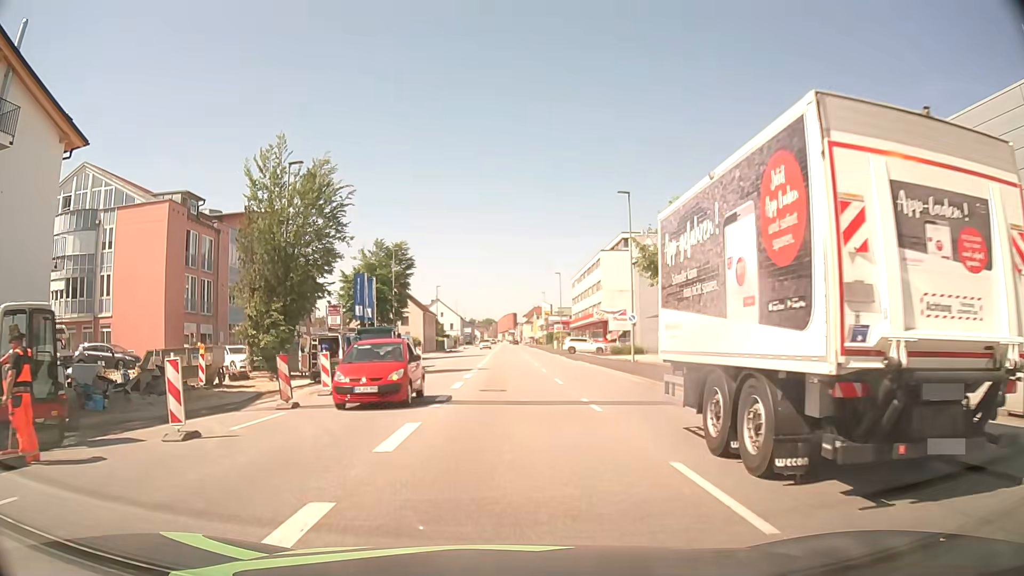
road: tertiary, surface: asphalt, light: Day
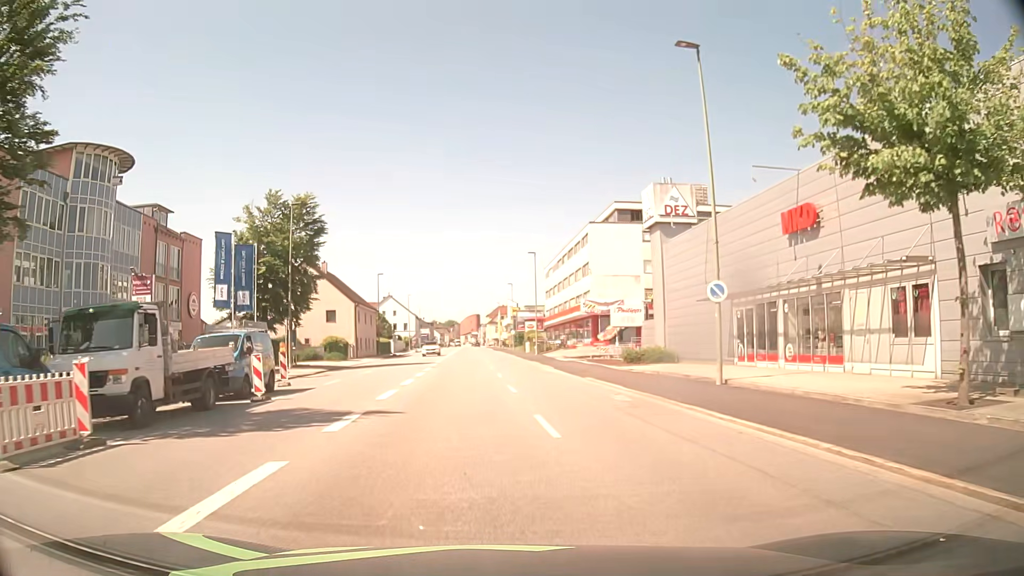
(+0.3, +22.3) m; +3°
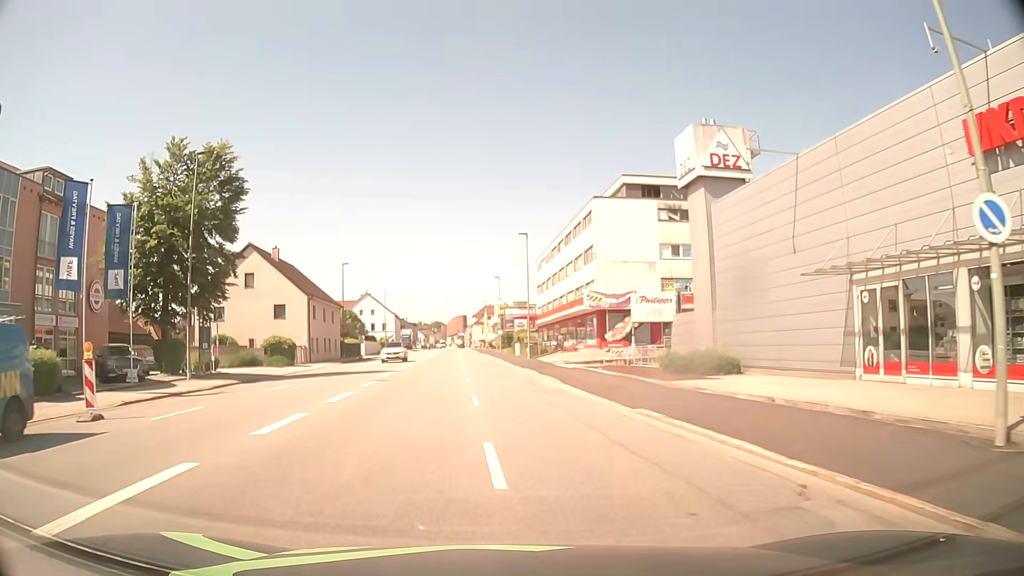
(+0.1, +12.7) m; +1°
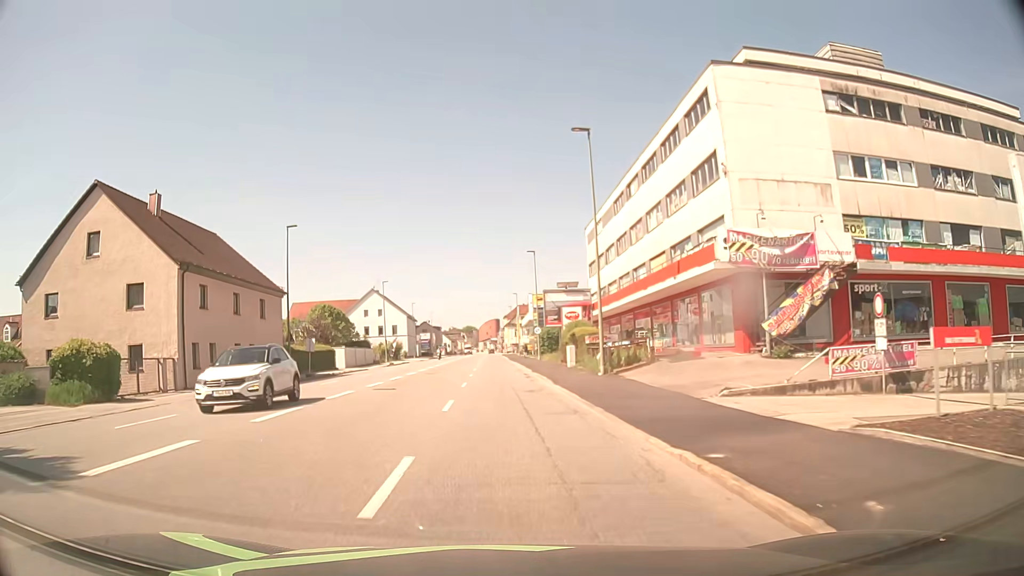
(-0.7, +28.1) m; -3°
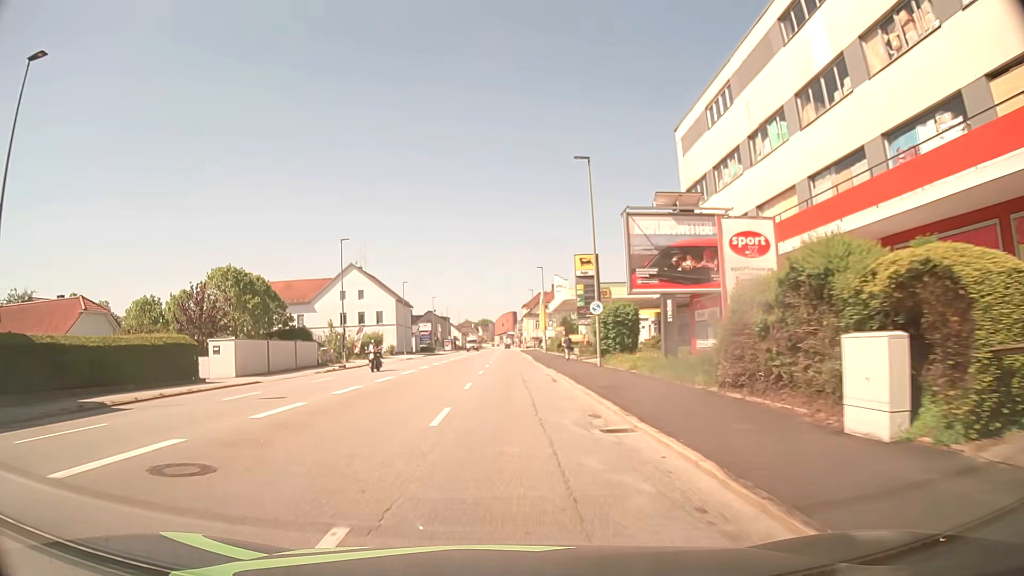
(-0.7, +30.8) m; -2°
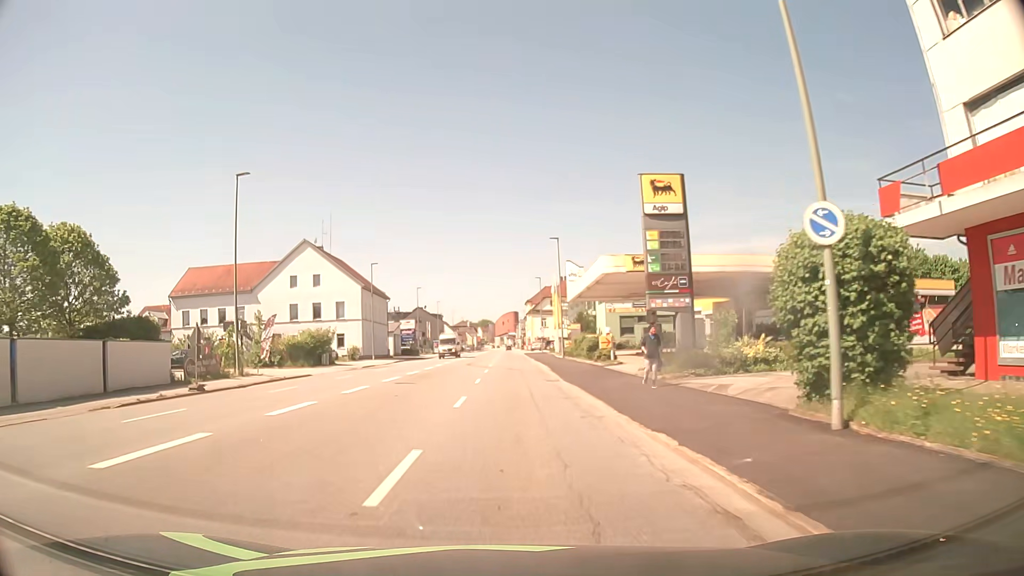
(+0.1, +23.4) m; 0°
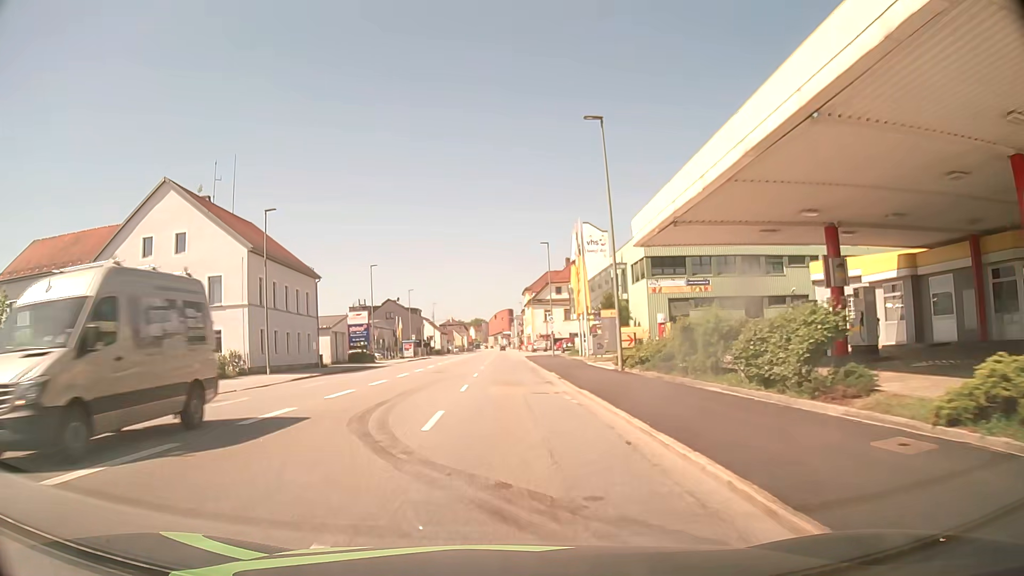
(+0.2, +31.1) m; 0°
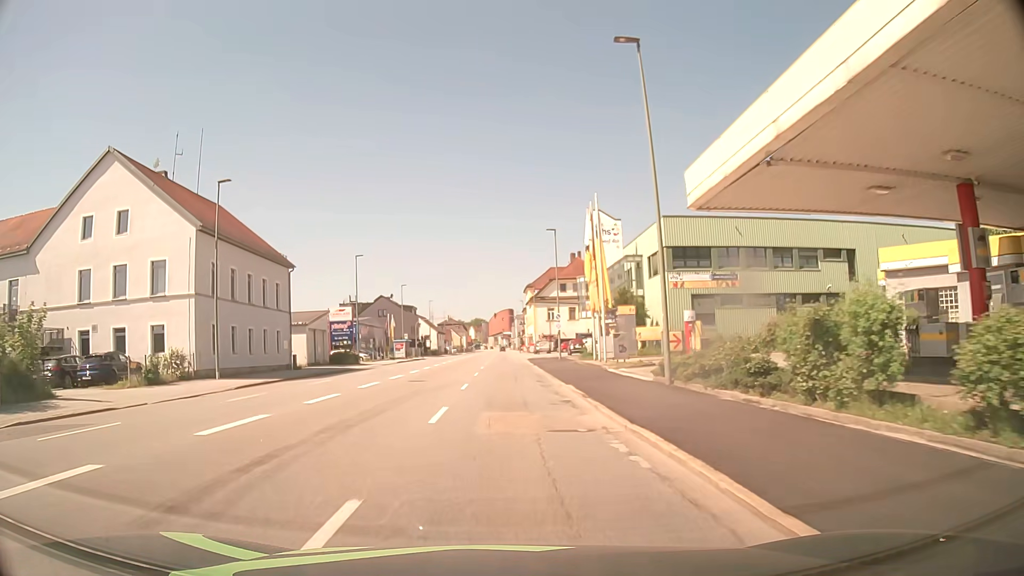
(0.0, +7.7) m; 0°
(0, +10) (0, +20) (0, +30) (0, +40) (0, +50) (0, +60) (0, +70) (0, +80) (0, +90) (0, +100) m
